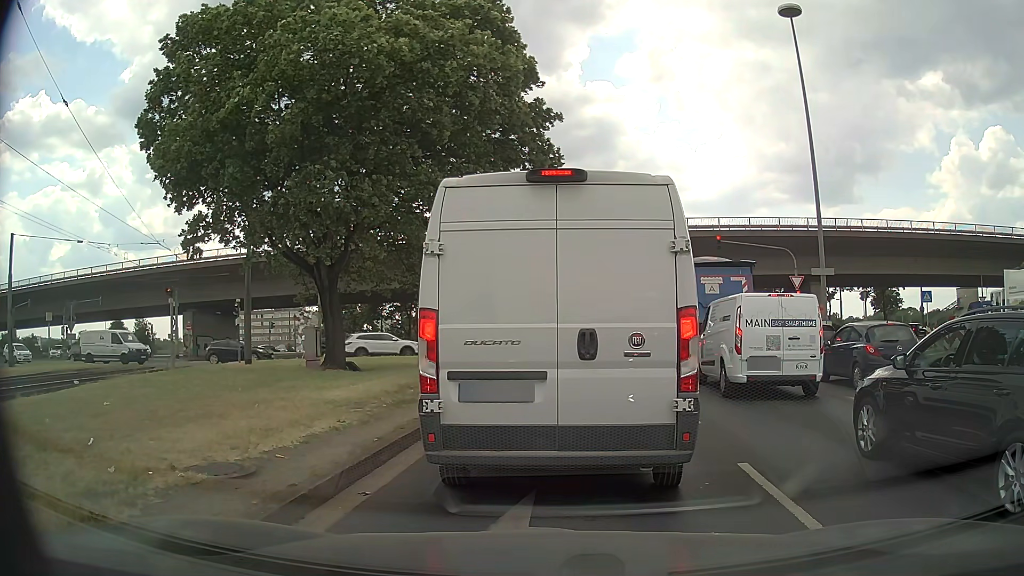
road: primary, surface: asphalt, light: Day
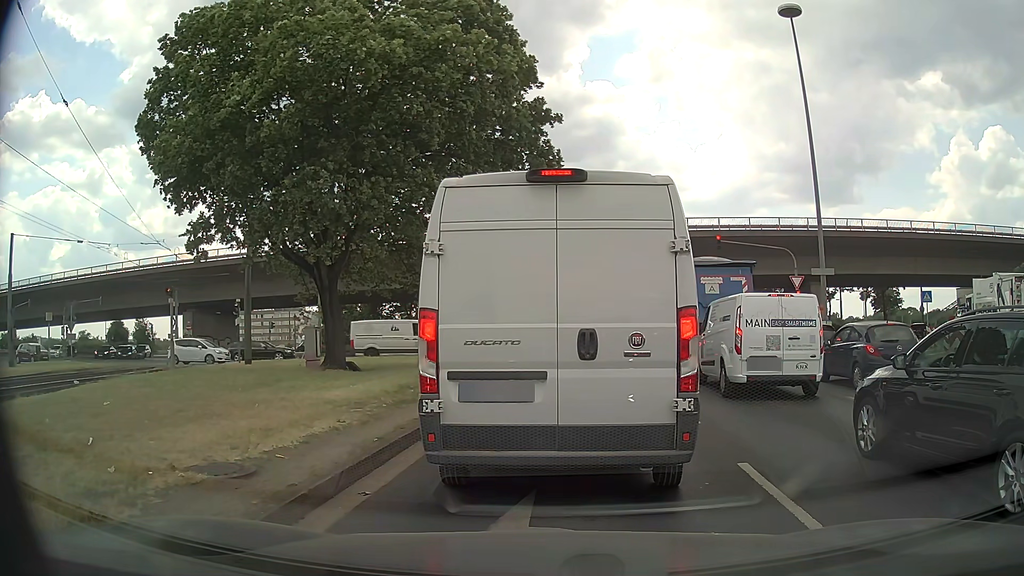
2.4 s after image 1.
(0.0, 0.0) m; 0°
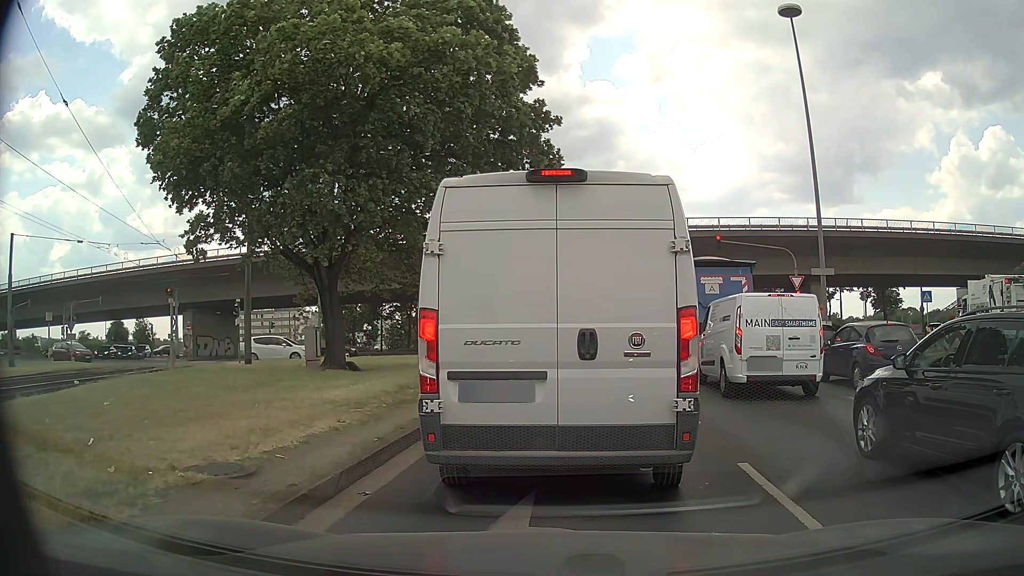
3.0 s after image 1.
(0.0, 0.0) m; 0°
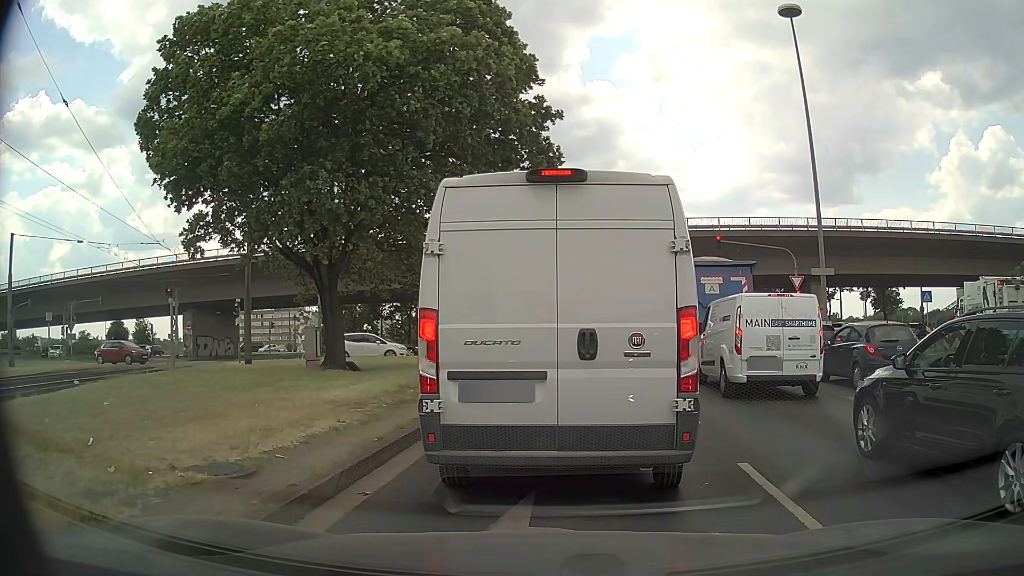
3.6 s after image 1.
(0.0, 0.0) m; 0°
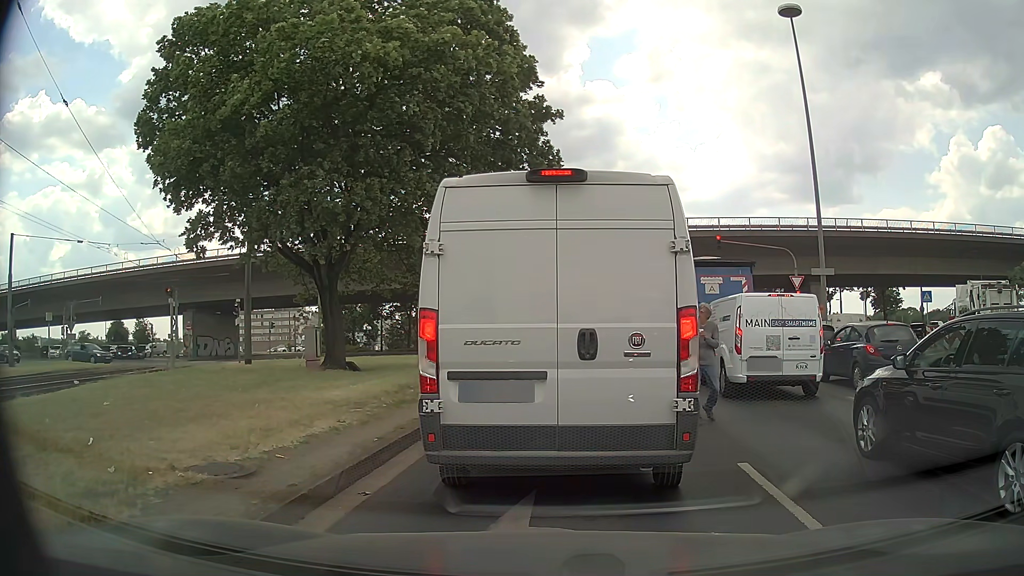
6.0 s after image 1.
(0.0, 0.0) m; 0°
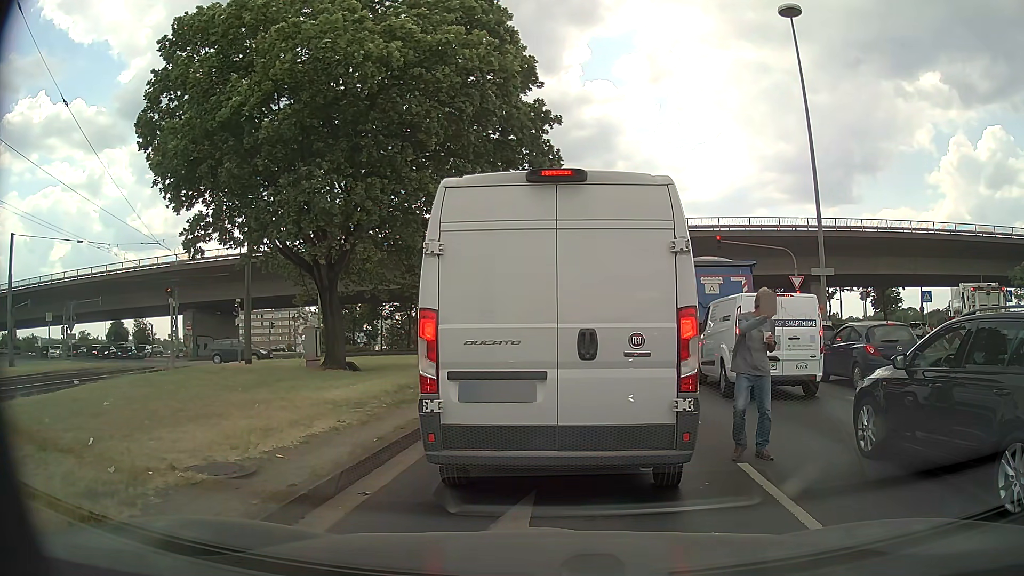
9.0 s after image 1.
(0.0, 0.0) m; 0°
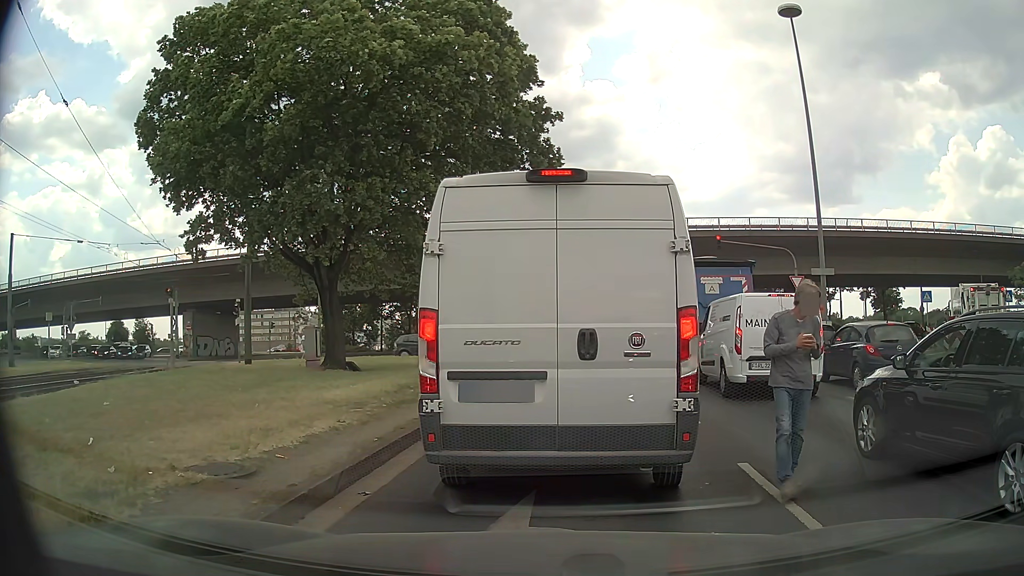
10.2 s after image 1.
(0.0, 0.0) m; 0°
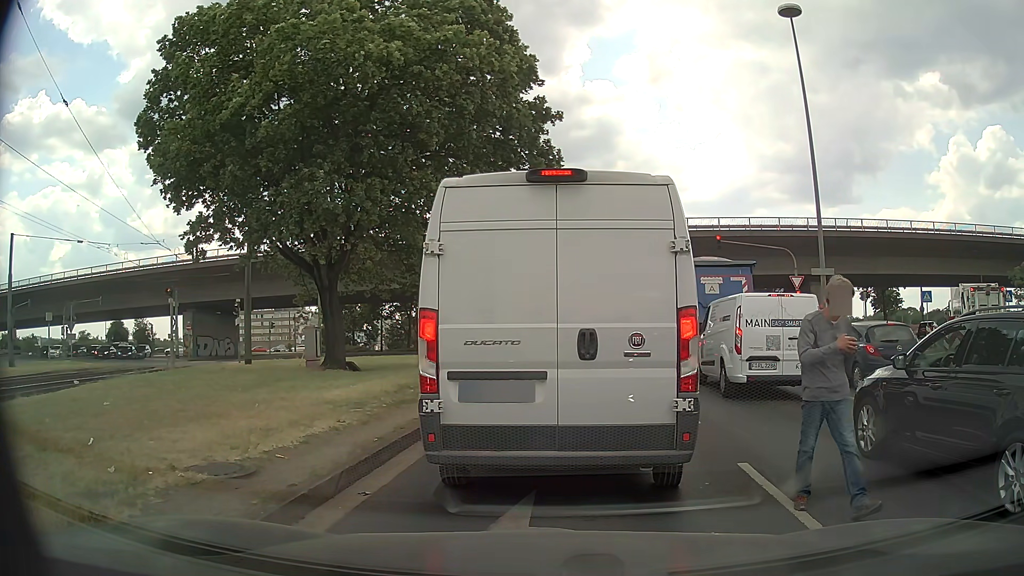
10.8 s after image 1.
(0.0, 0.0) m; 0°
(0, +10) (+1, +20) (+2, +30) (+4, +40) (+5, +50) (+6, +60) (+7, +70) (+7, +80) (+5, +89) (+1, +99) m
